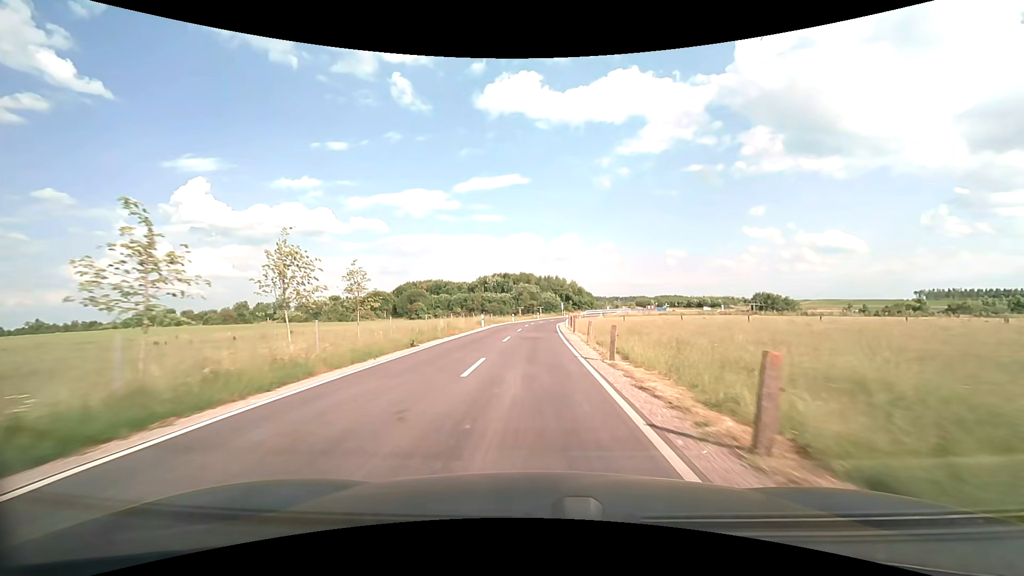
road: unclassified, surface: asphalt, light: Day
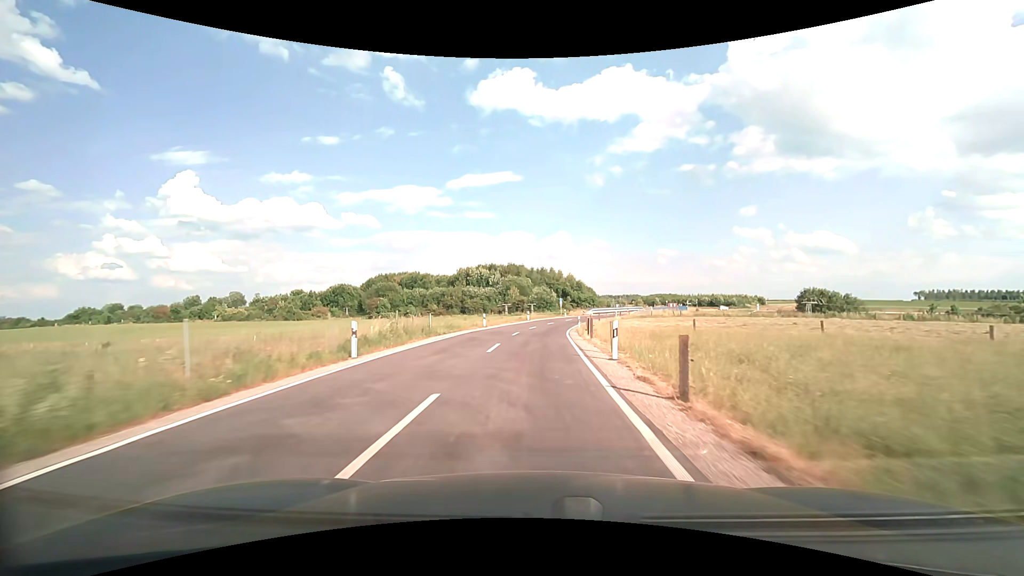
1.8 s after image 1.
(+0.1, +30.4) m; +1°
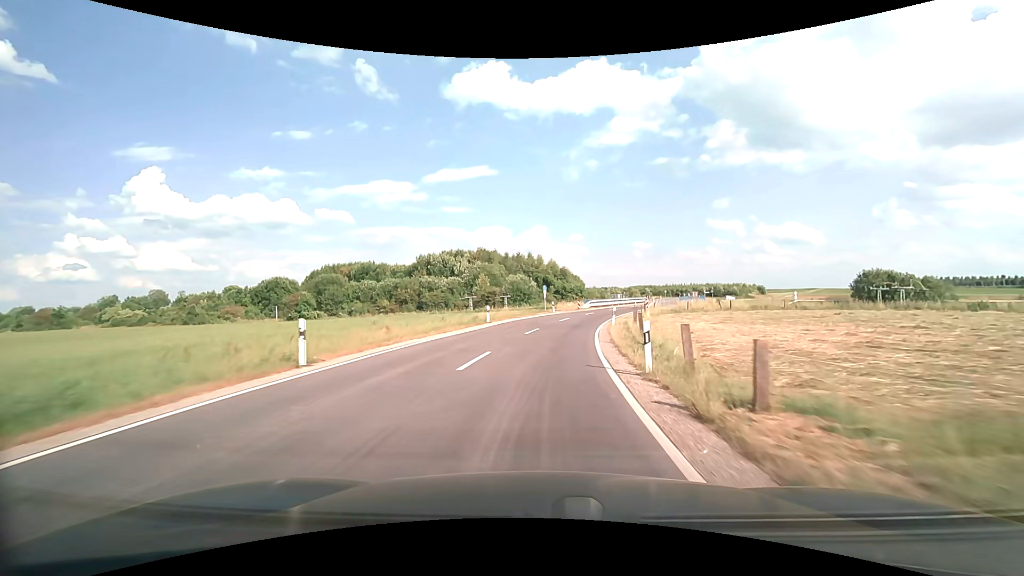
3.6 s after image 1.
(+0.5, +29.6) m; +3°
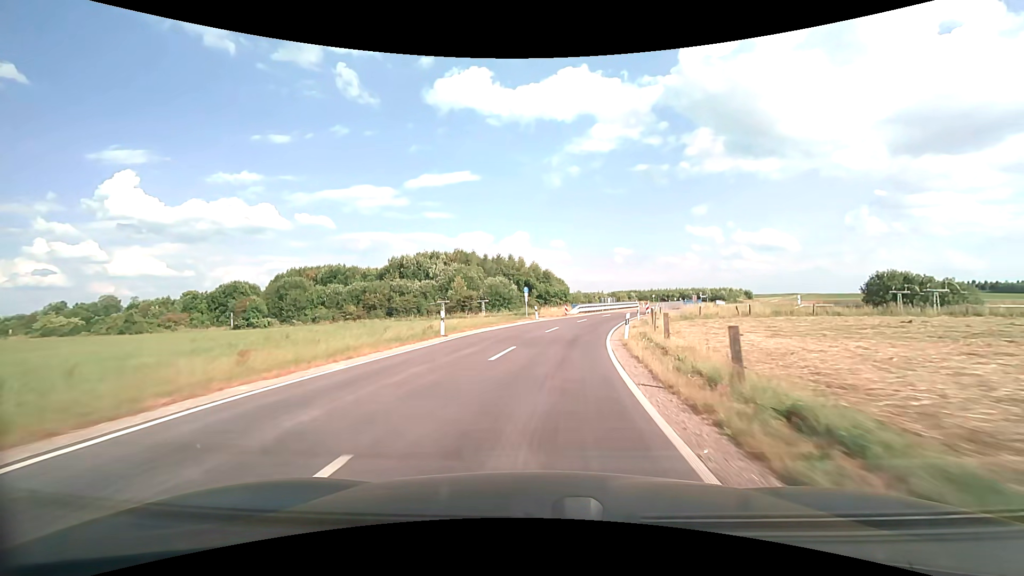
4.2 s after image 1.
(+0.1, +9.7) m; +2°
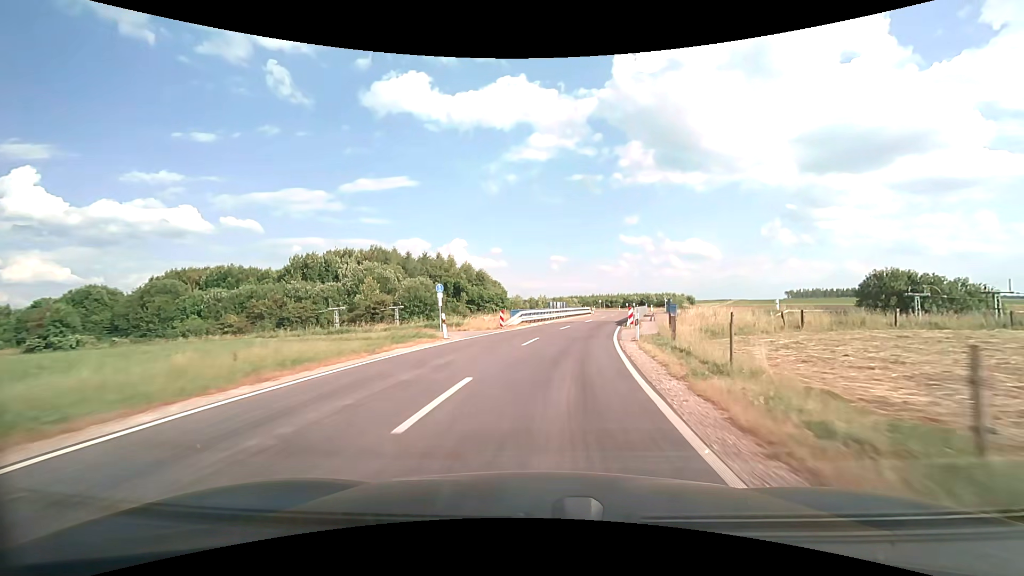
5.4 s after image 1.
(+1.1, +19.2) m; +7°
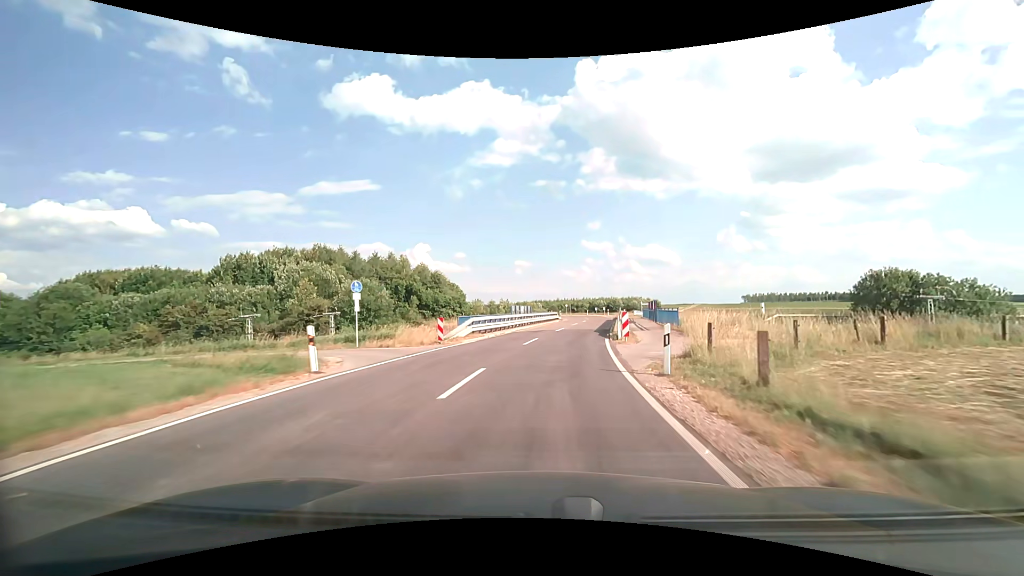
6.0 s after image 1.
(+0.3, +9.6) m; +4°
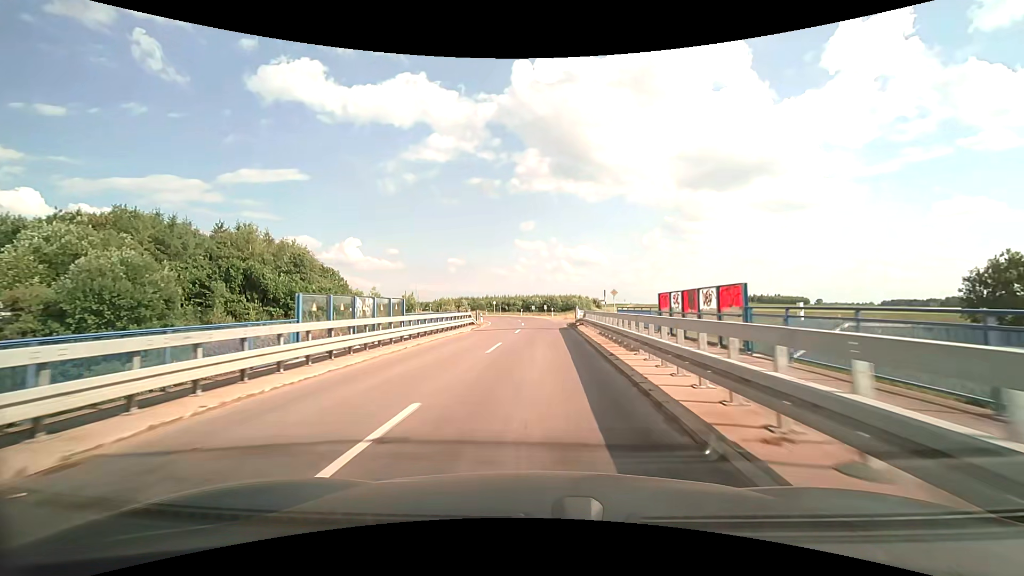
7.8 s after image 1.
(+2.5, +28.7) m; +8°
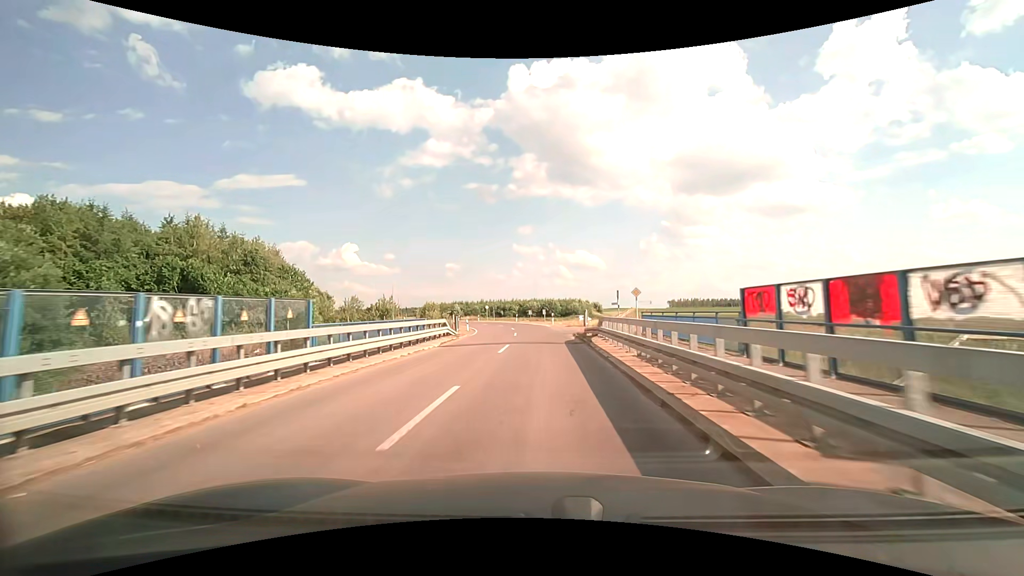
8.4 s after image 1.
(+0.1, +9.7) m; +1°
(0, +10) (0, +20) (0, +30) (0, +40) (-1, +50) (-3, +60) (-6, +69) (-9, +79) (-12, +88) (-16, +98) m
